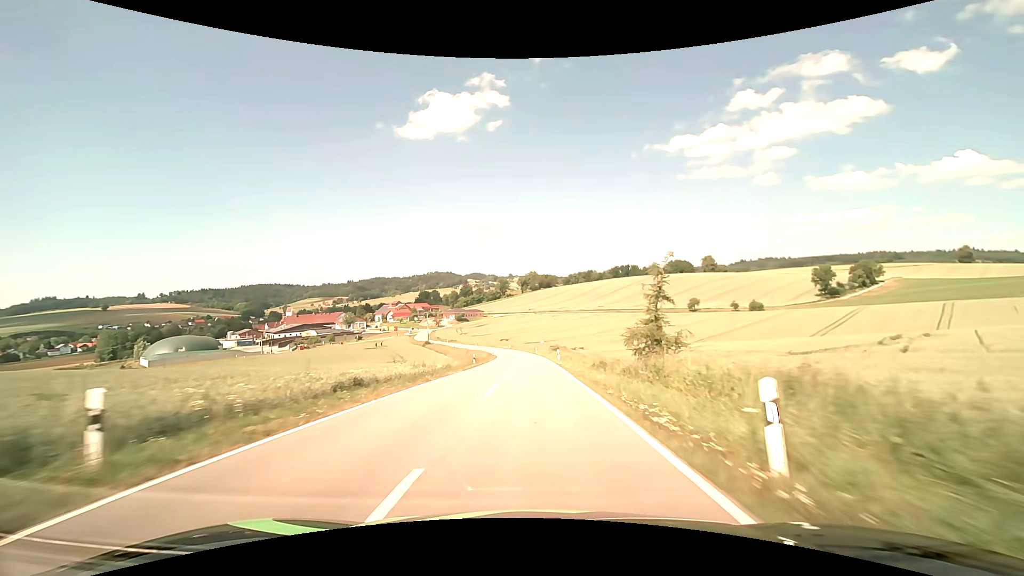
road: secondary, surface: asphalt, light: Day
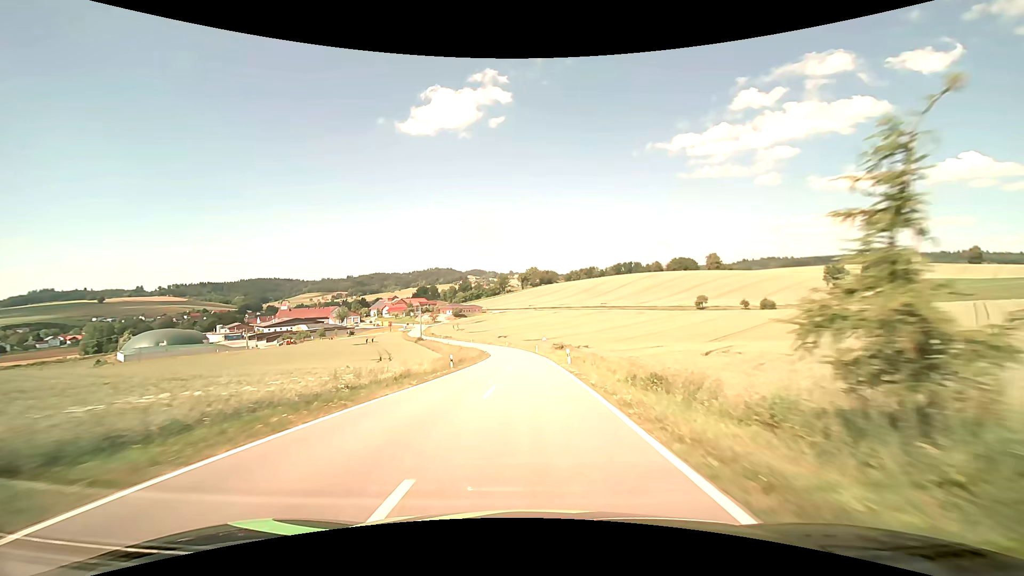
(0.0, +12.3) m; 0°
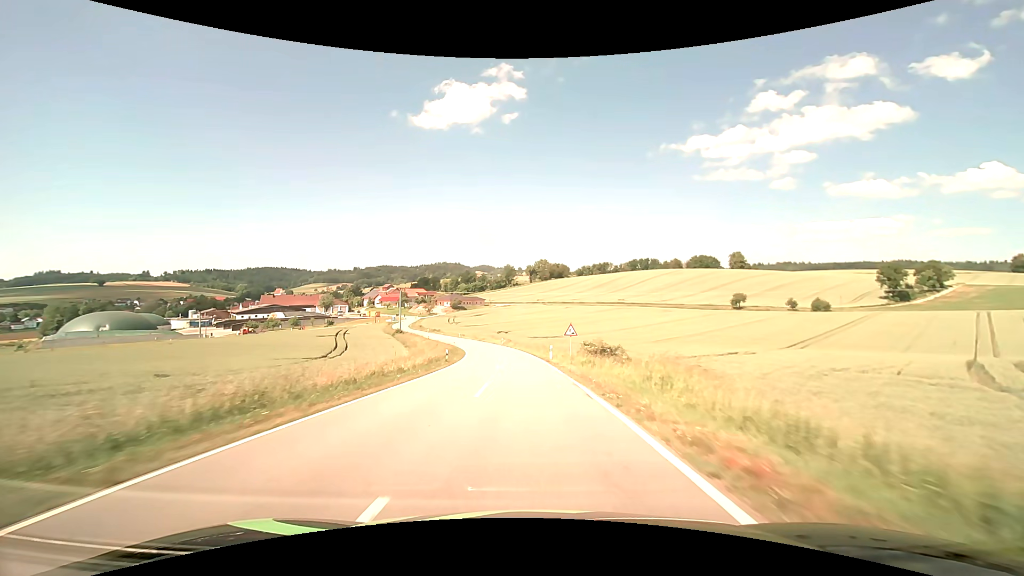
(-0.1, +36.6) m; -1°
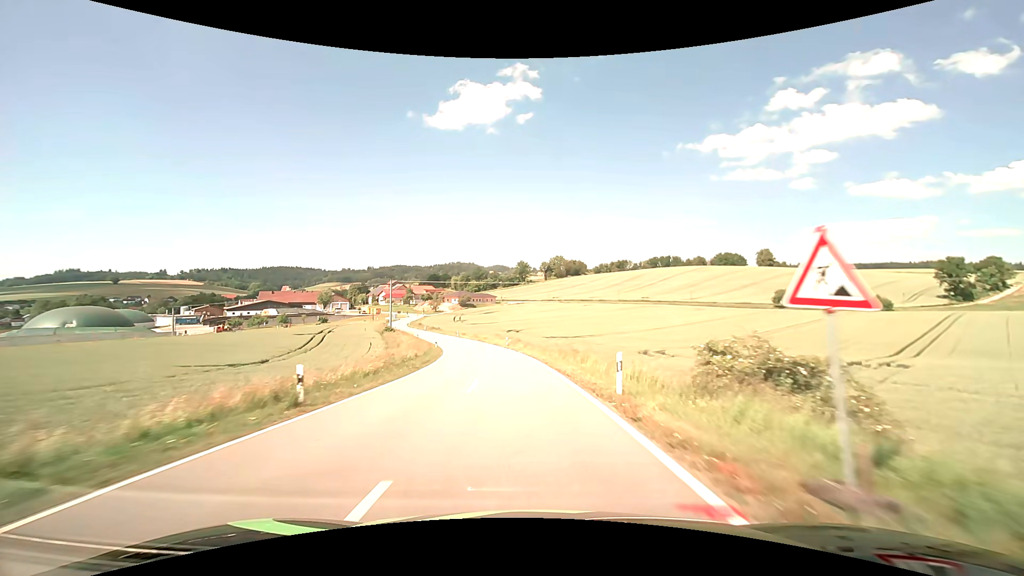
(-0.3, +23.5) m; -2°
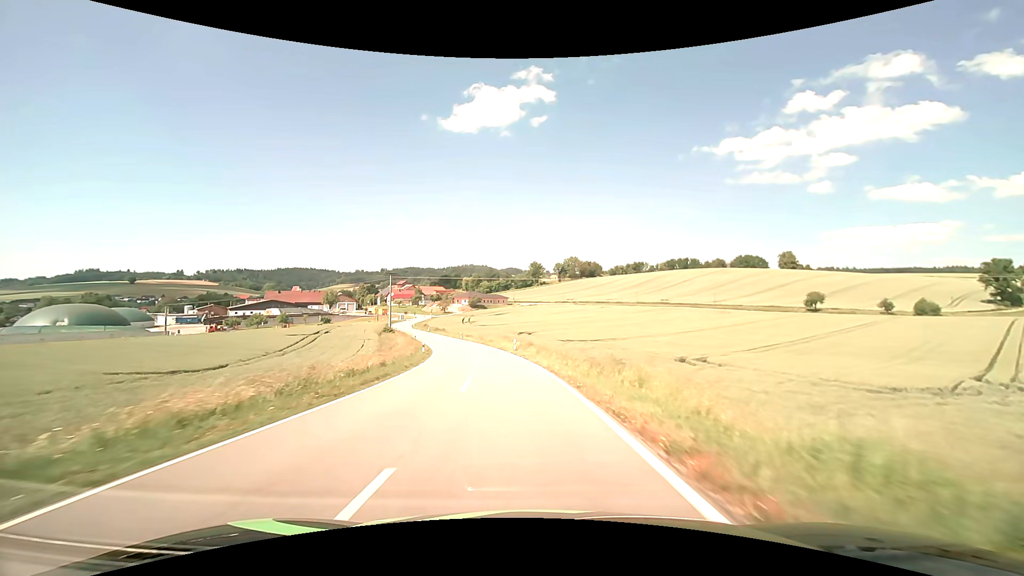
(-0.1, +11.4) m; -1°
